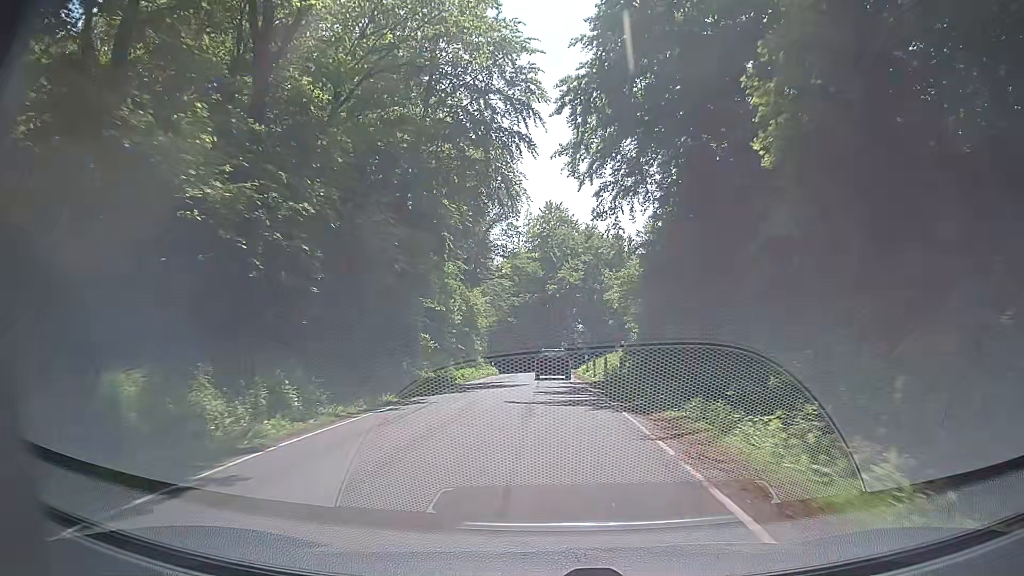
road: secondary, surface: asphalt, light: Day
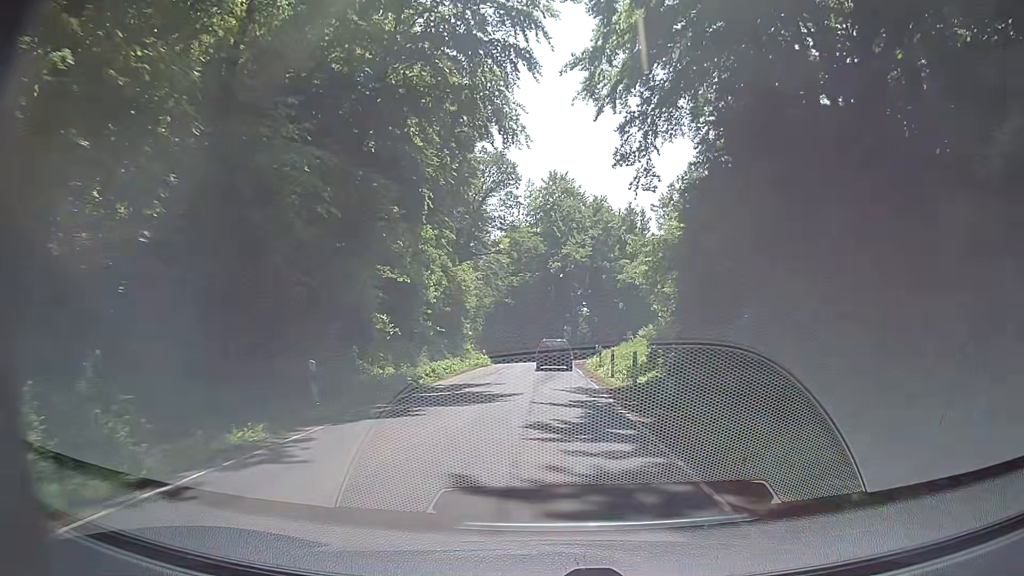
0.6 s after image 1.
(0.0, +9.1) m; -1°
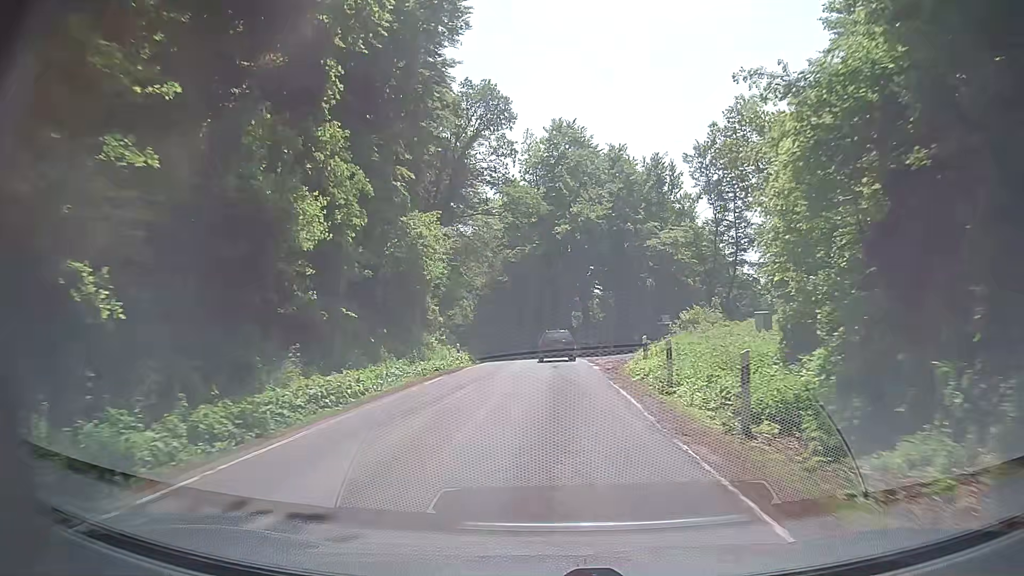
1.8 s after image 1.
(+0.5, +17.0) m; +2°
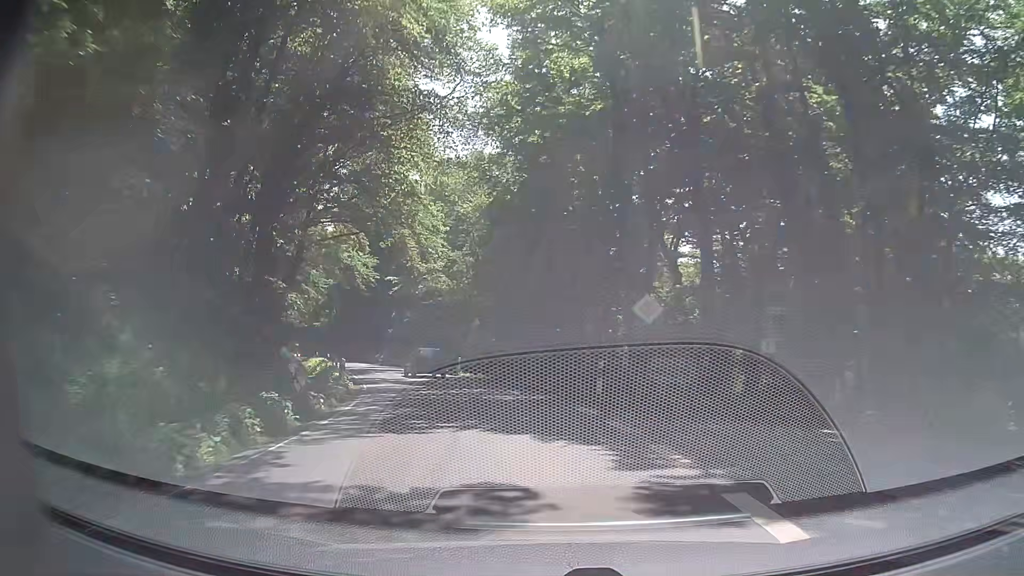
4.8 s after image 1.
(-0.4, +40.7) m; -3°
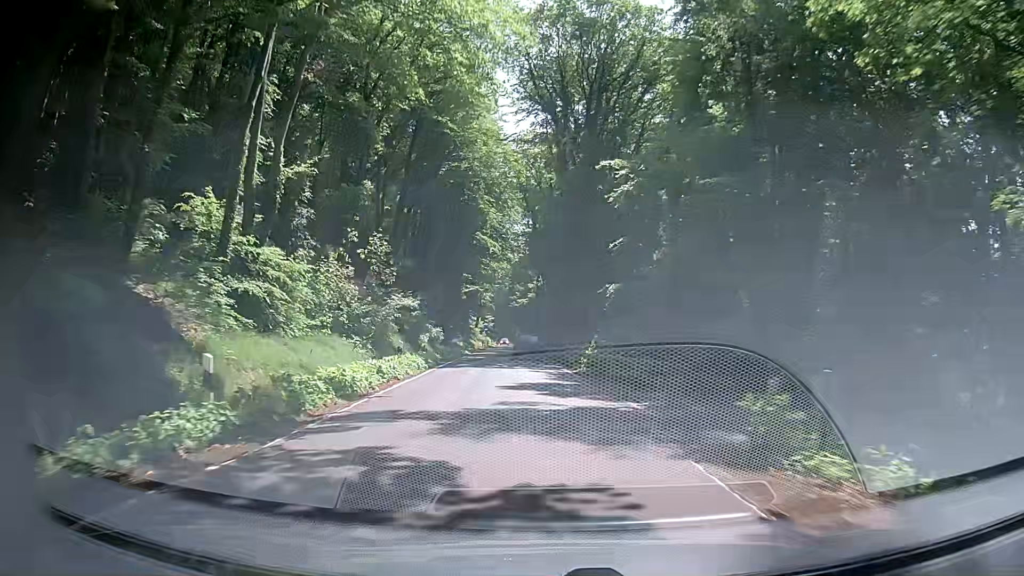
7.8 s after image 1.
(-8.6, +41.5) m; -20°
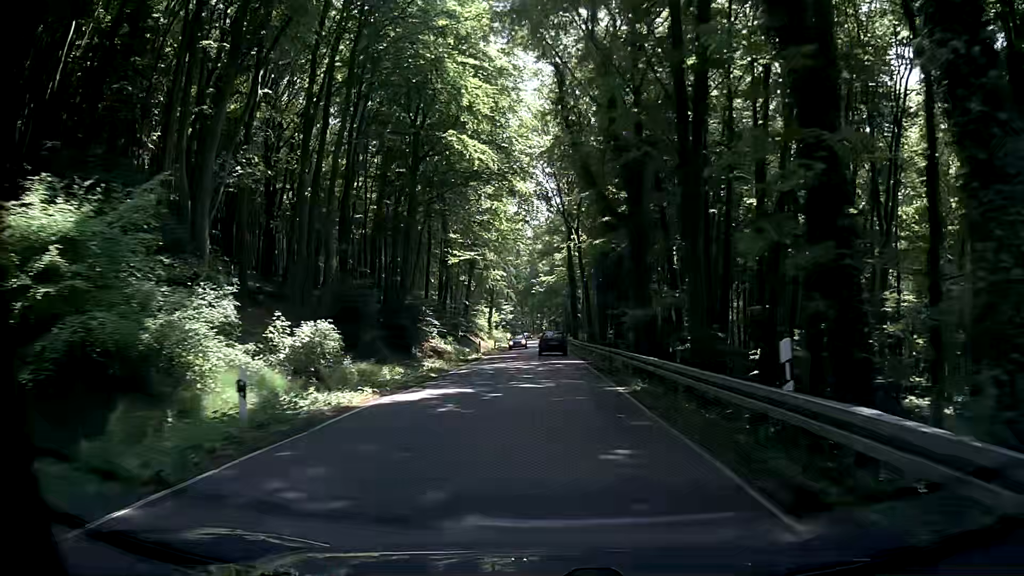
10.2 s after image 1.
(-1.6, +36.4) m; -4°
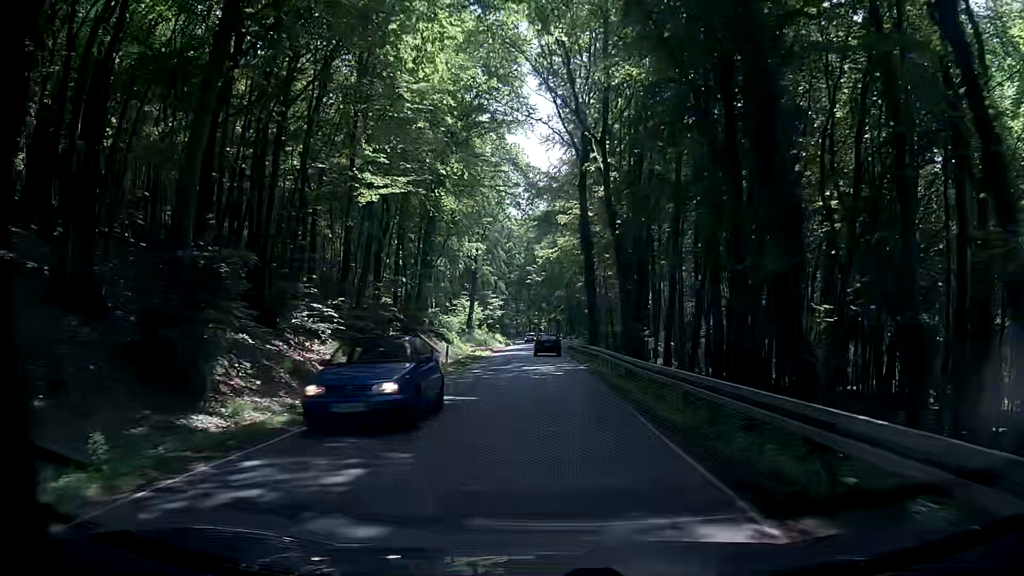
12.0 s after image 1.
(+0.1, +28.0) m; 0°
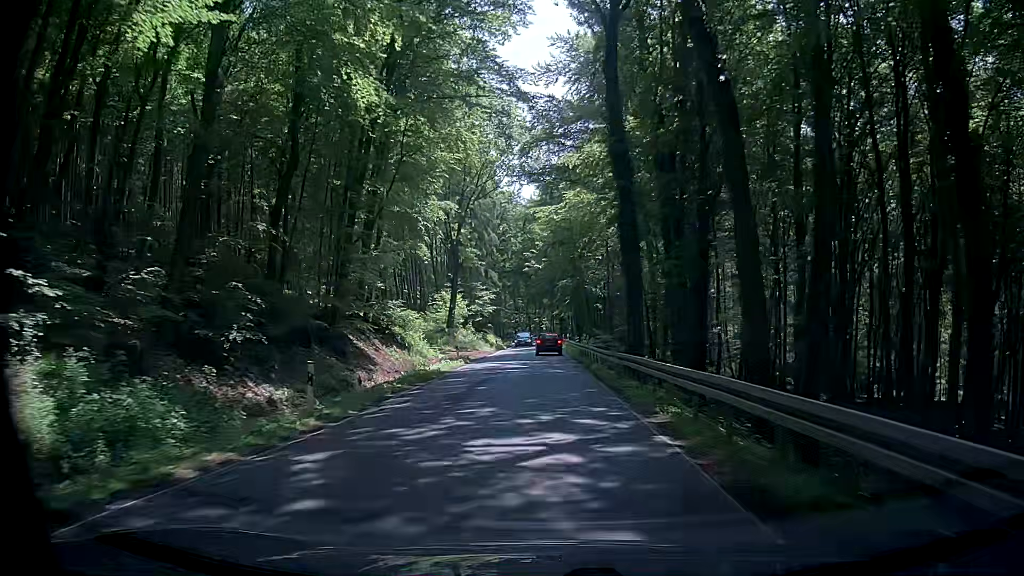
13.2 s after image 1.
(+0.1, +19.1) m; -1°
(0, +10) (0, +20) (0, +30) (0, +40) (0, +50) (0, +60) (0, +70) (0, +80) (0, +90) (0, +100) m
